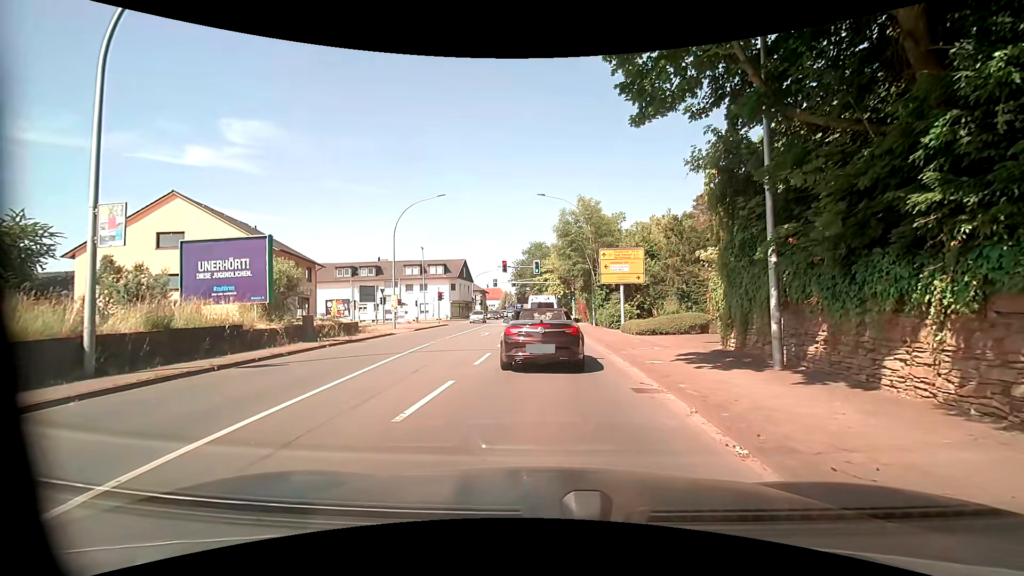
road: primary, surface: asphalt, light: Day
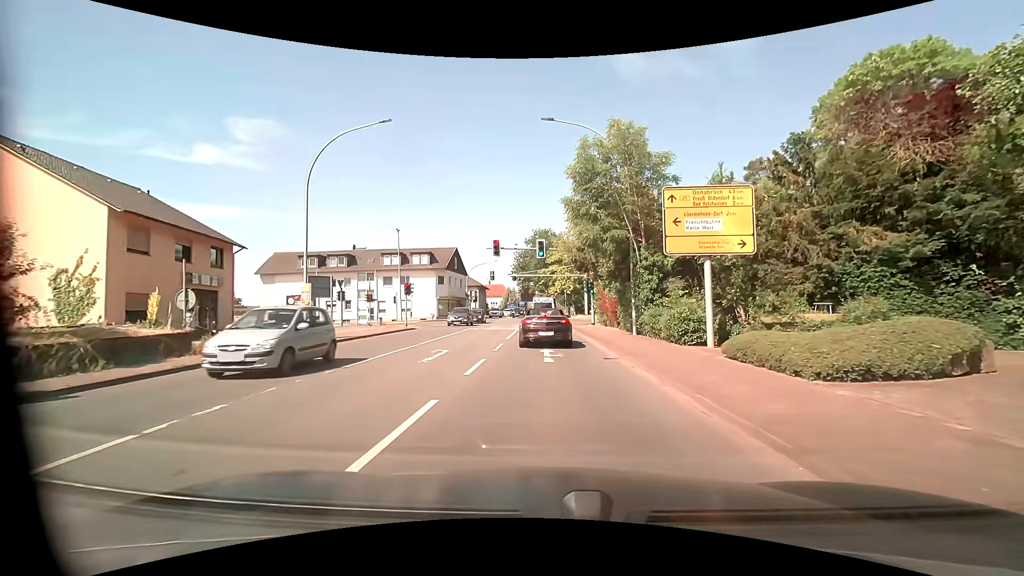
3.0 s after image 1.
(+0.1, +14.9) m; +1°
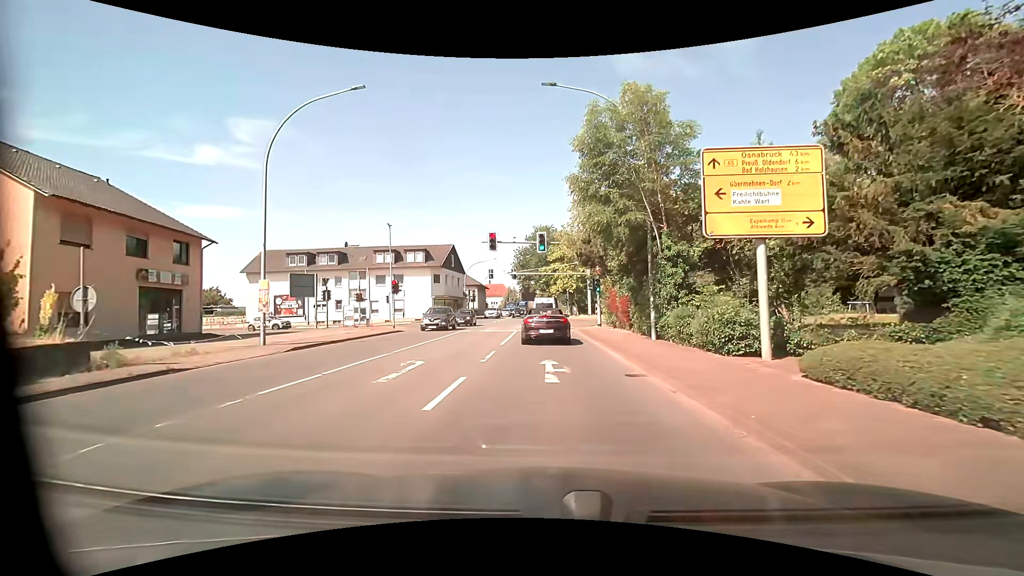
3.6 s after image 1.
(0.0, +3.6) m; 0°
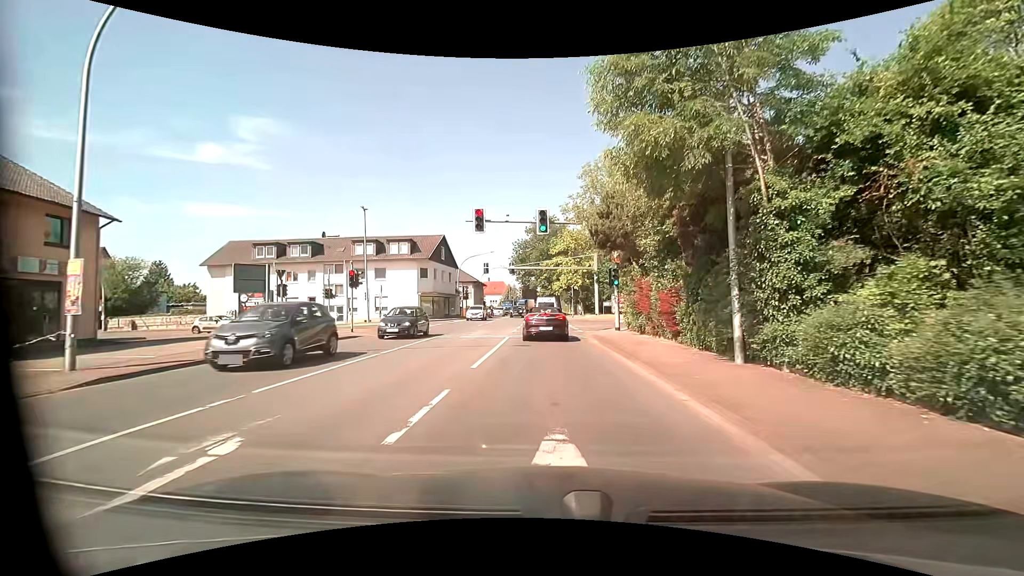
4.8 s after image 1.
(-0.1, +7.9) m; -1°
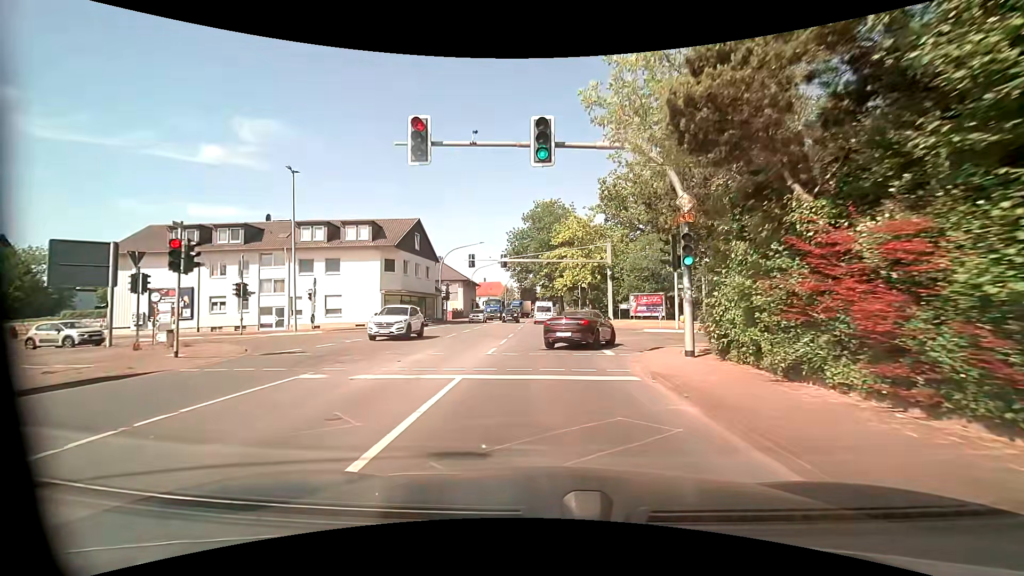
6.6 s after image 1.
(0.0, +13.2) m; +1°
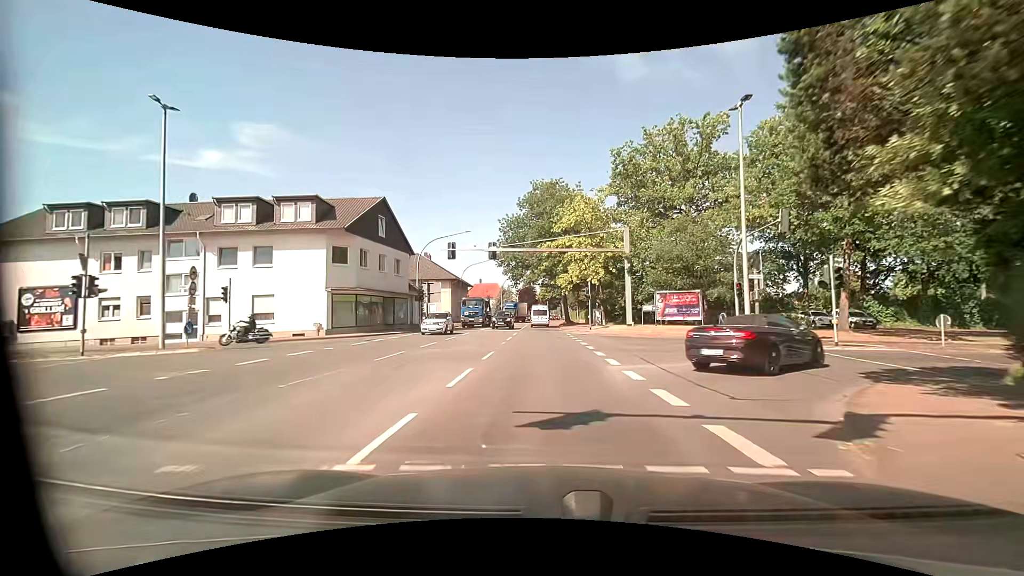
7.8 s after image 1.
(-0.2, +11.4) m; -1°
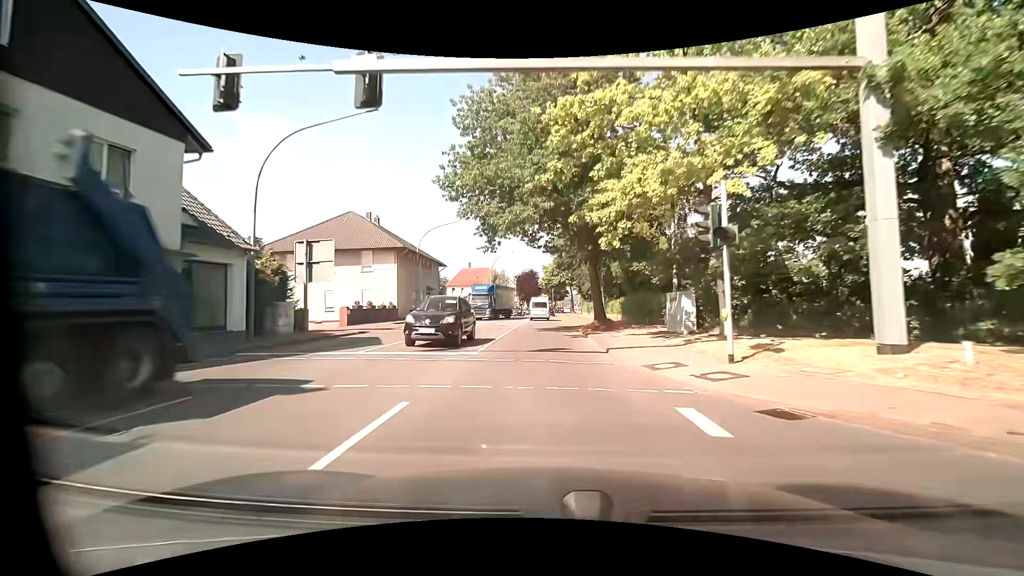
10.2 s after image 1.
(0.0, +29.4) m; 0°
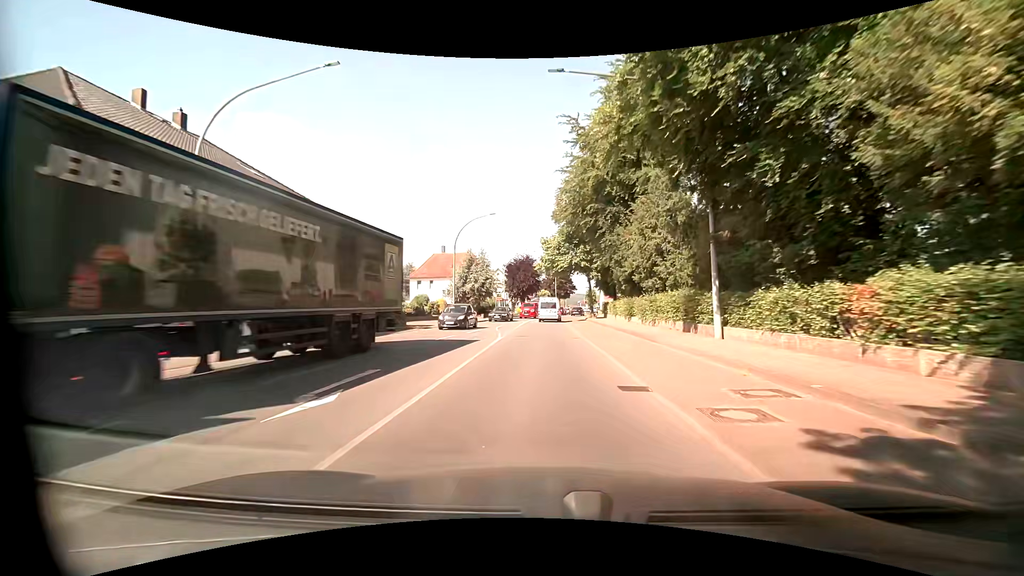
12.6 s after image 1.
(-0.3, +31.7) m; 0°
(0, +10) (0, +20) (0, +30) (0, +40) (0, +50) (+1, +60) (+2, +70) (+4, +80) (+5, +90) (+7, +99) m
